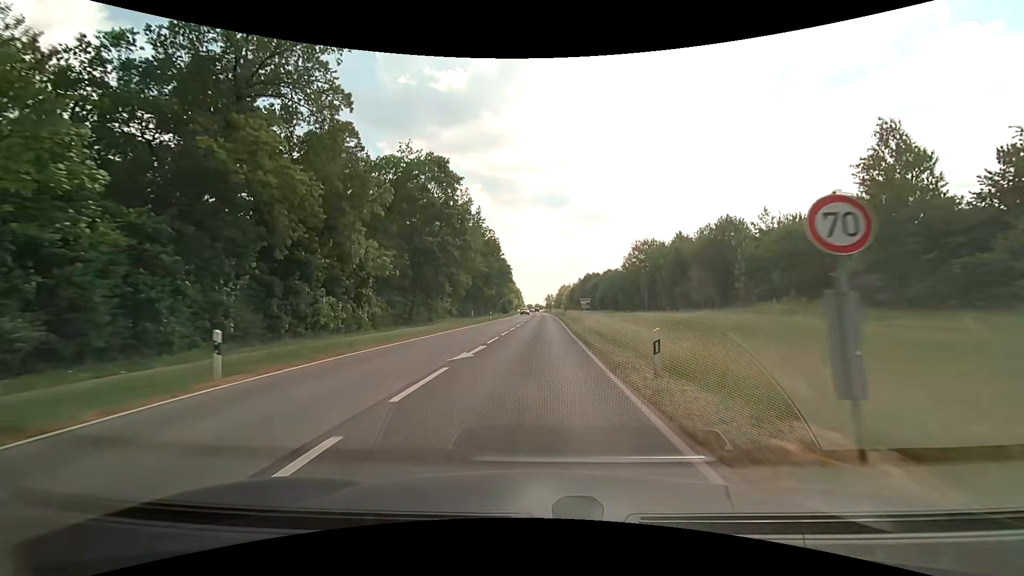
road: secondary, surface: asphalt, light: Day
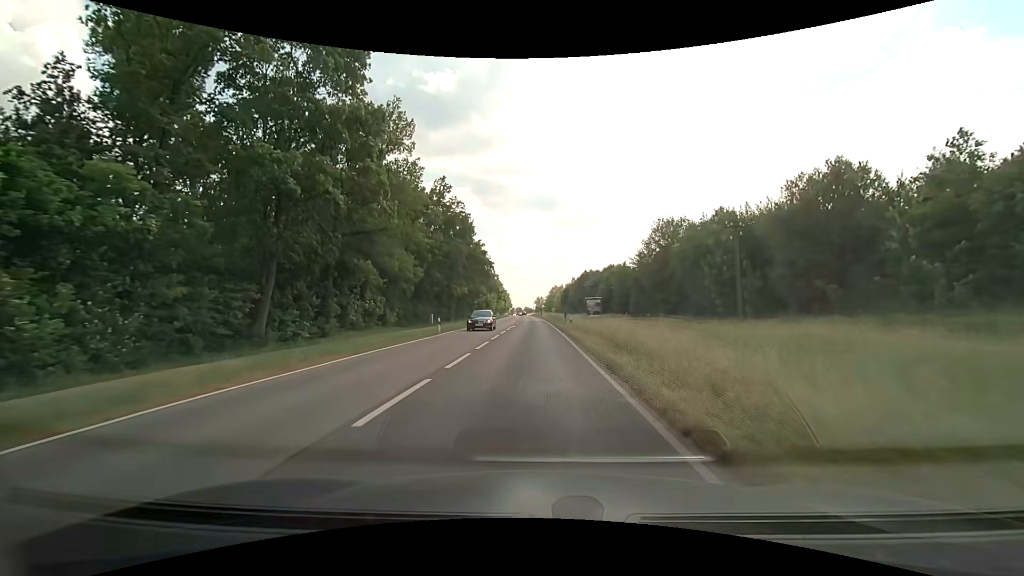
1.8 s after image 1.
(+0.4, +25.4) m; +1°
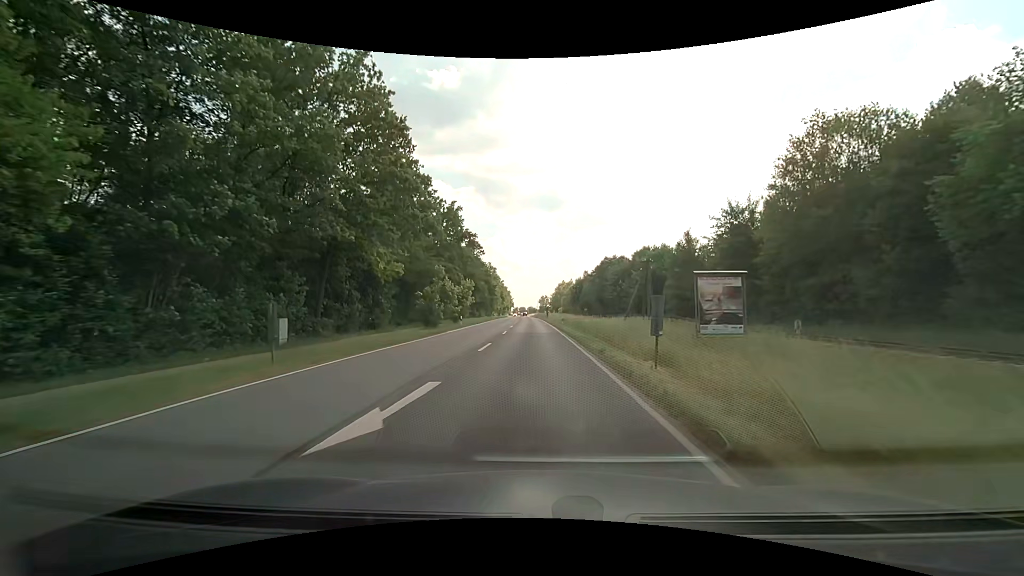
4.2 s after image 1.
(0.0, +37.0) m; 0°
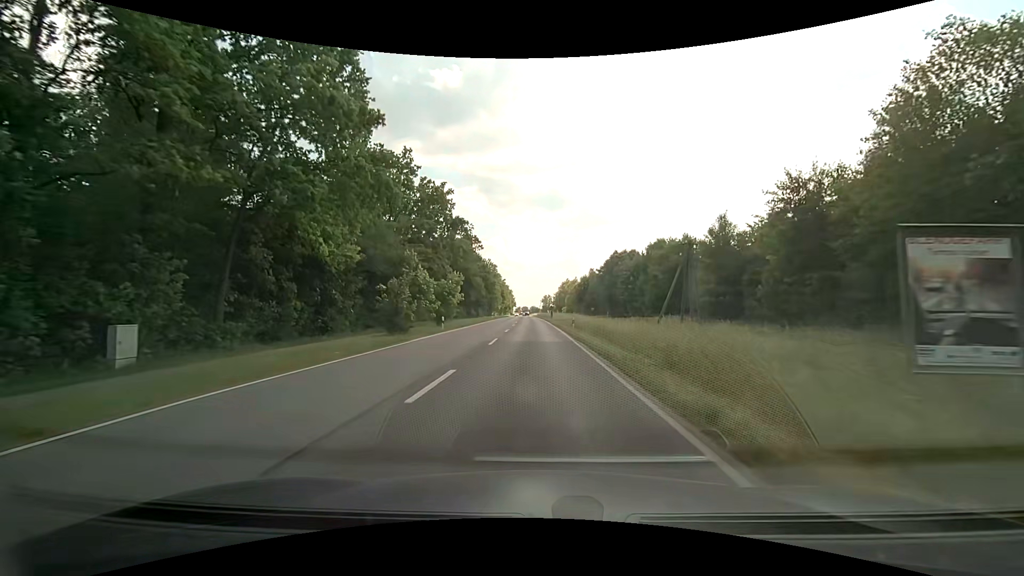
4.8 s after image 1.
(-0.1, +9.8) m; 0°
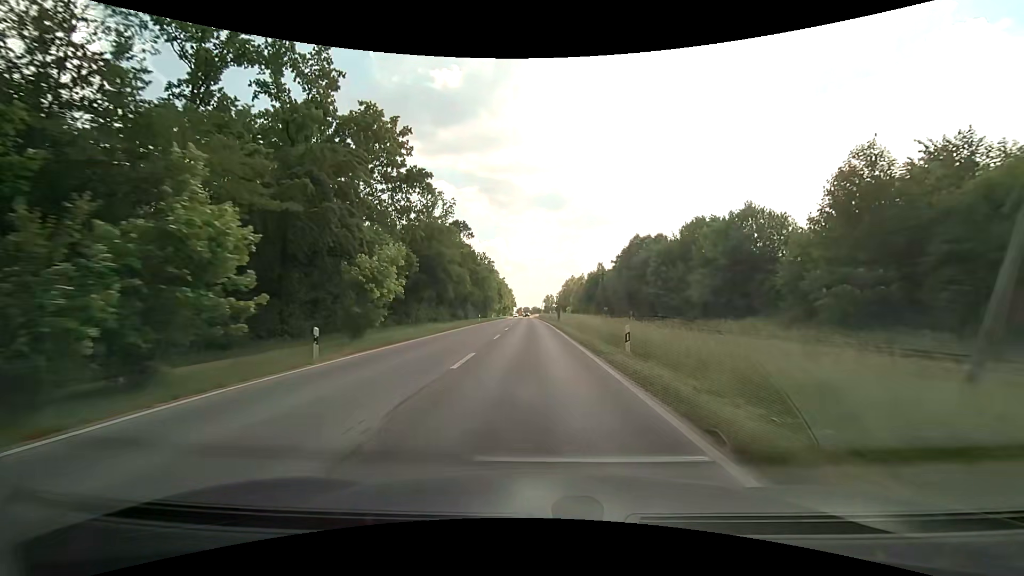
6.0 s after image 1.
(-0.1, +20.0) m; -1°
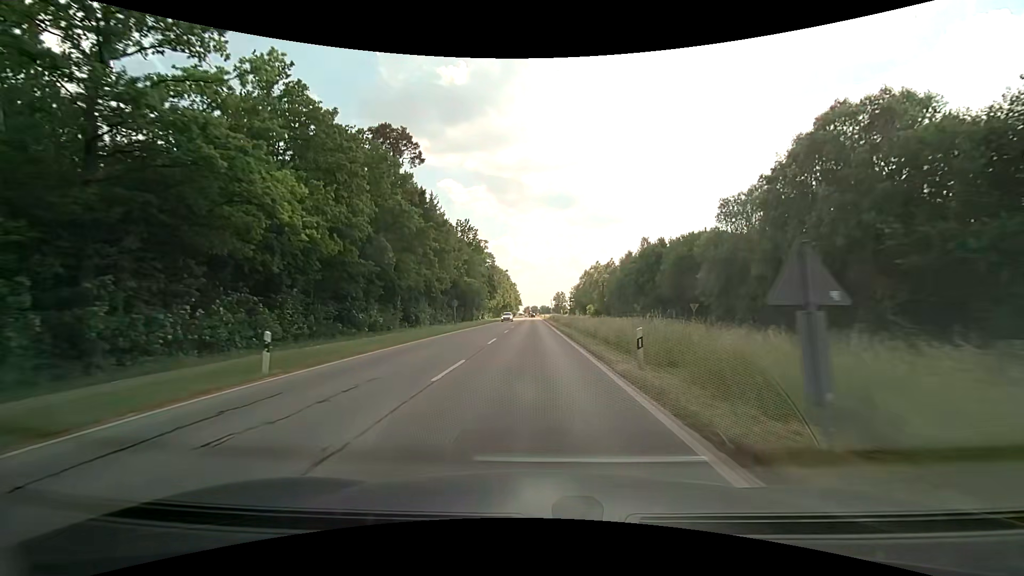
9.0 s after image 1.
(-0.4, +50.0) m; -1°
(0, +10) (0, +20) (0, +30) (0, +40) (0, +50) (0, +60) (0, +70) (0, +80) (-1, +90) (-1, +100) m
